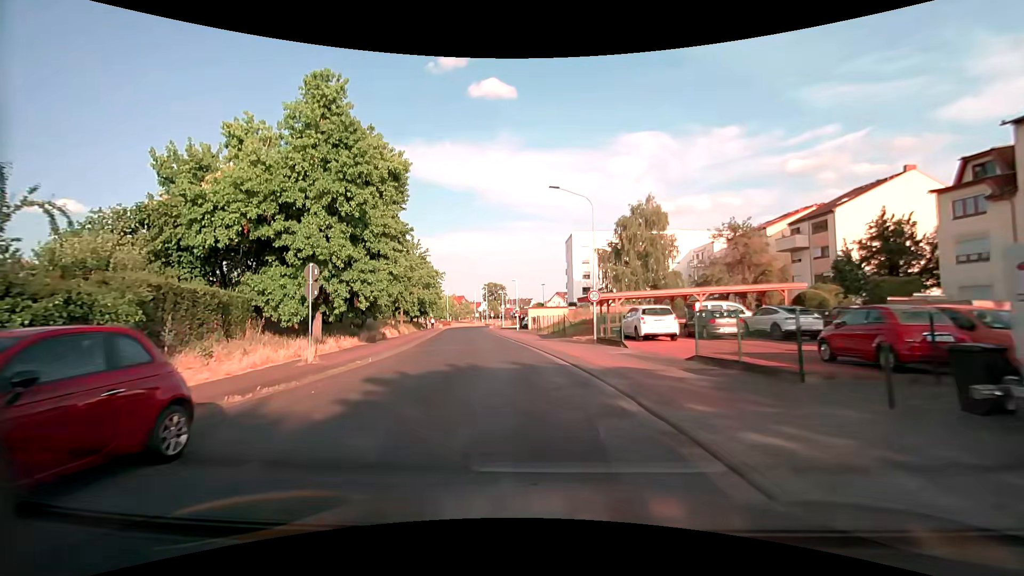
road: tertiary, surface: asphalt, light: Day
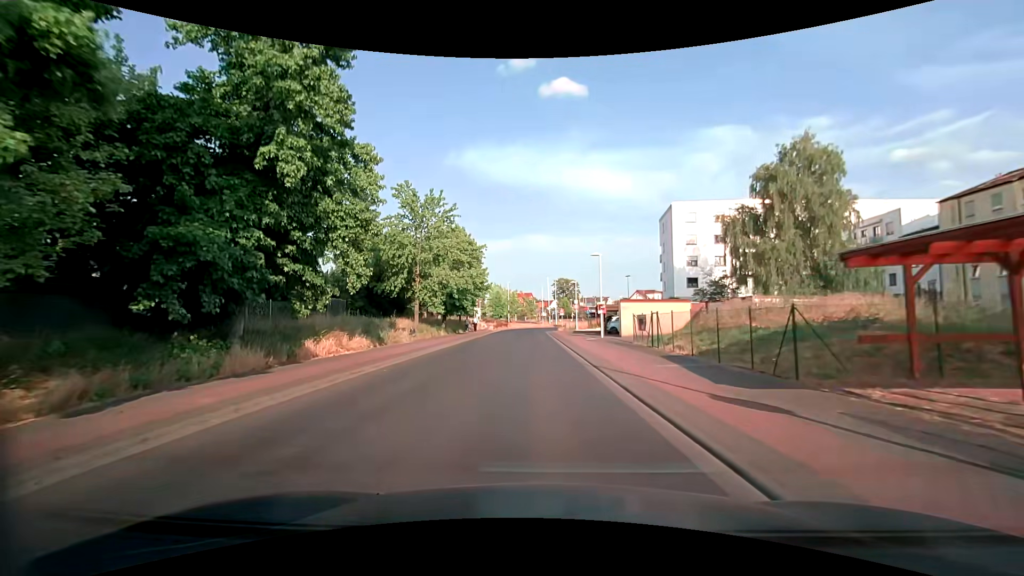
(-2.2, +23.4) m; -8°
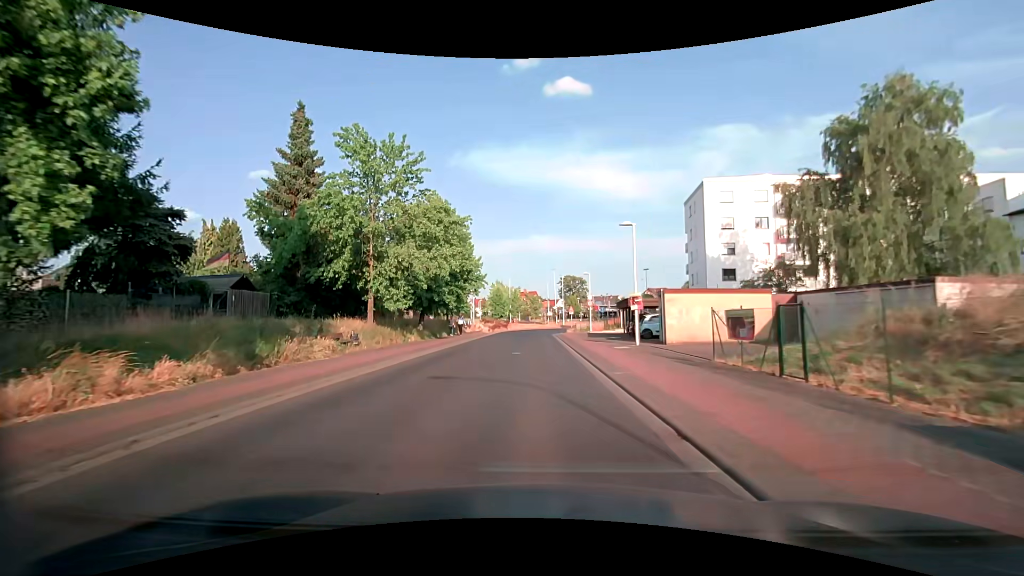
(-0.2, +11.6) m; -1°
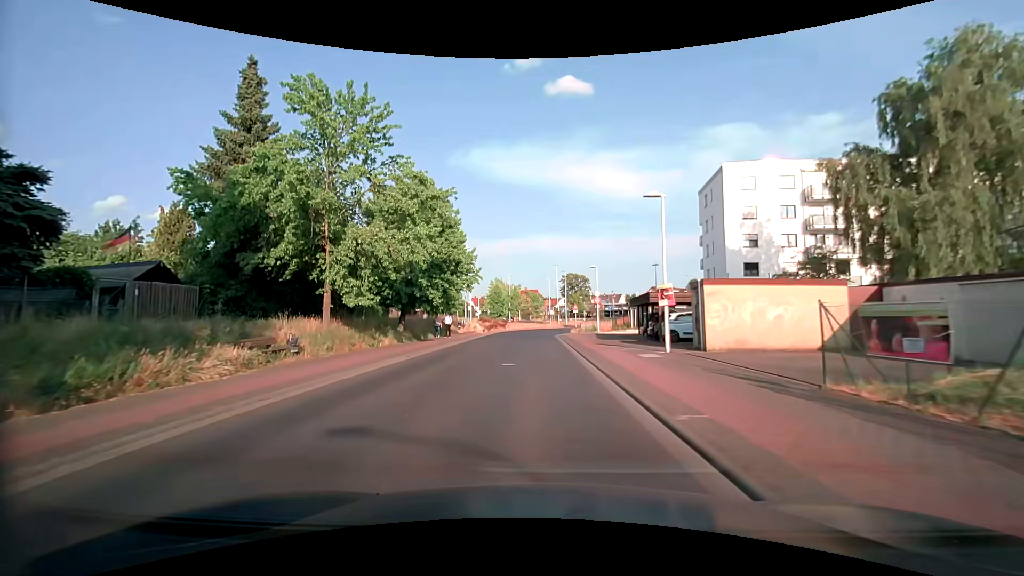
(-0.1, +5.7) m; -1°
